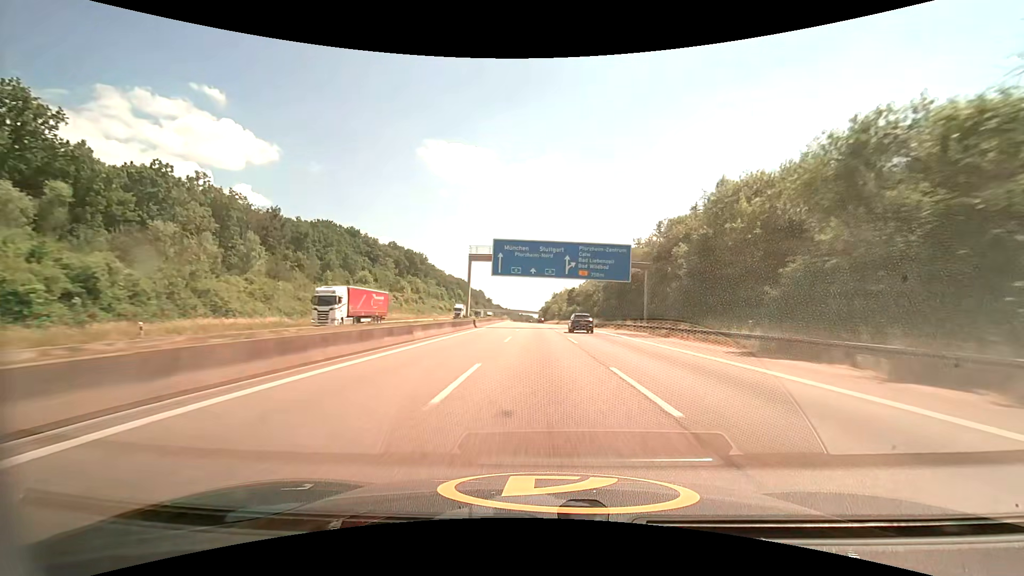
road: motorway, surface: asphalt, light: Day
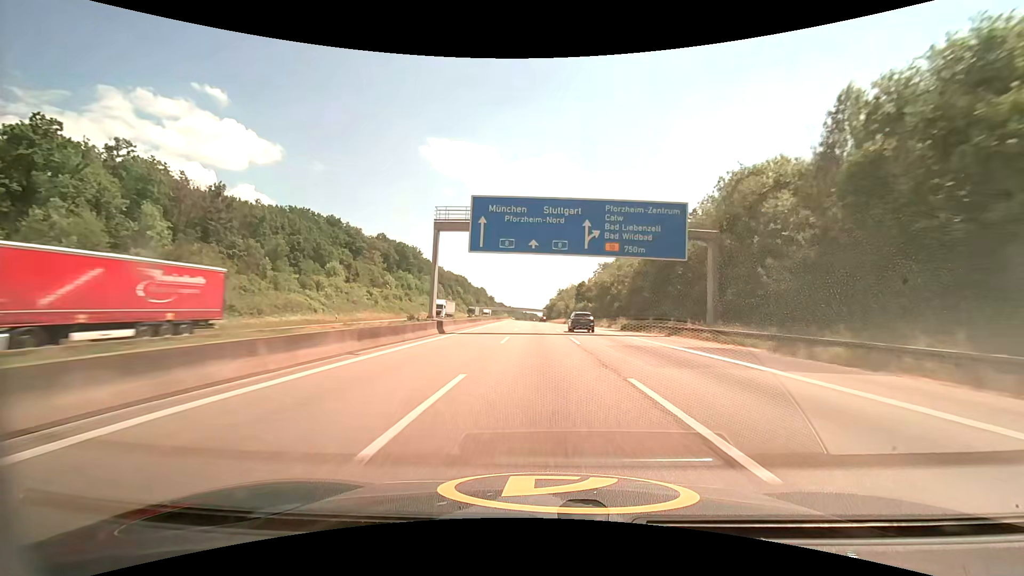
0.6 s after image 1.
(-0.1, +20.3) m; 0°
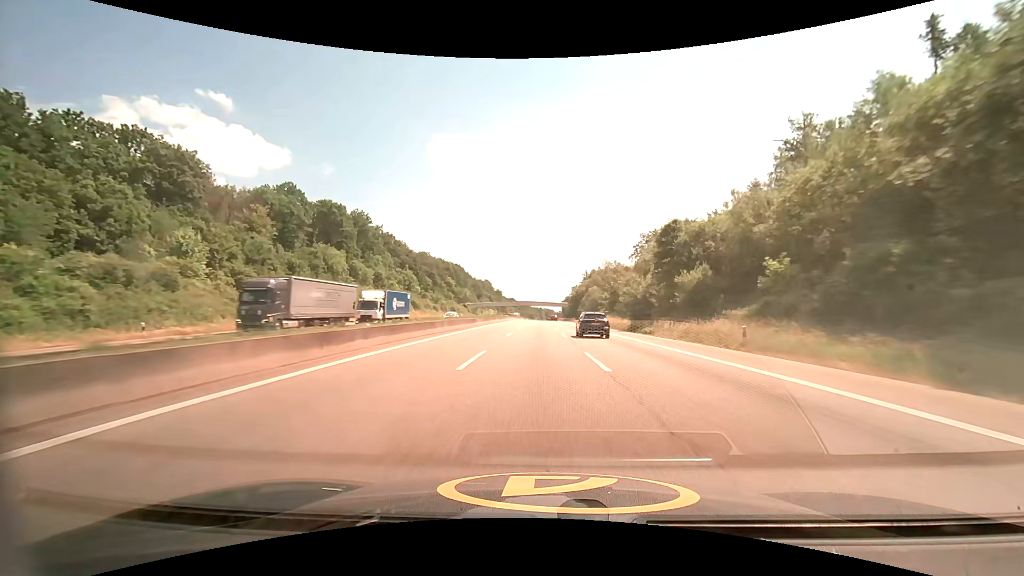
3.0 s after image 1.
(-1.3, +82.0) m; -2°
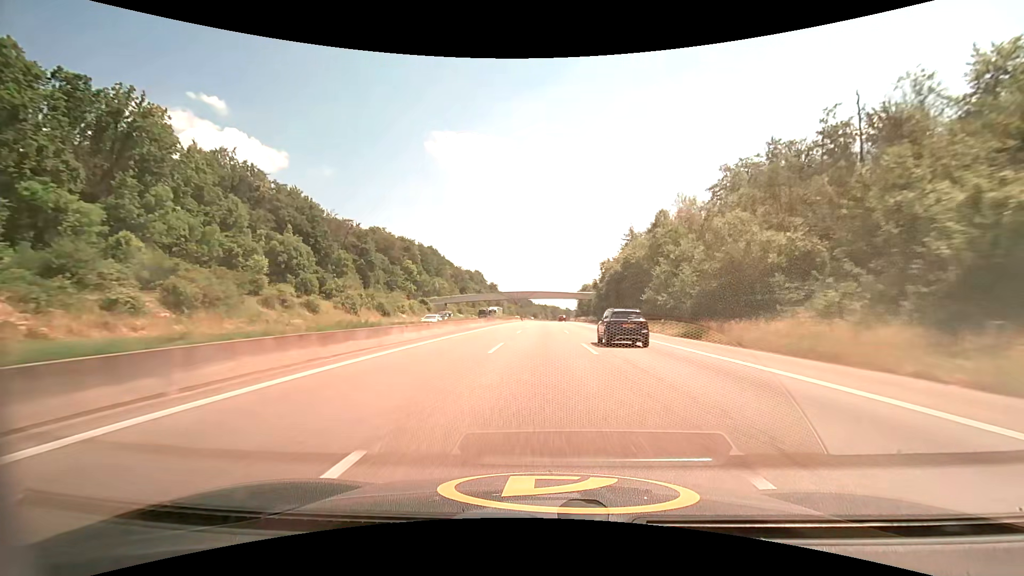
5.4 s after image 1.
(-0.6, +82.8) m; -1°
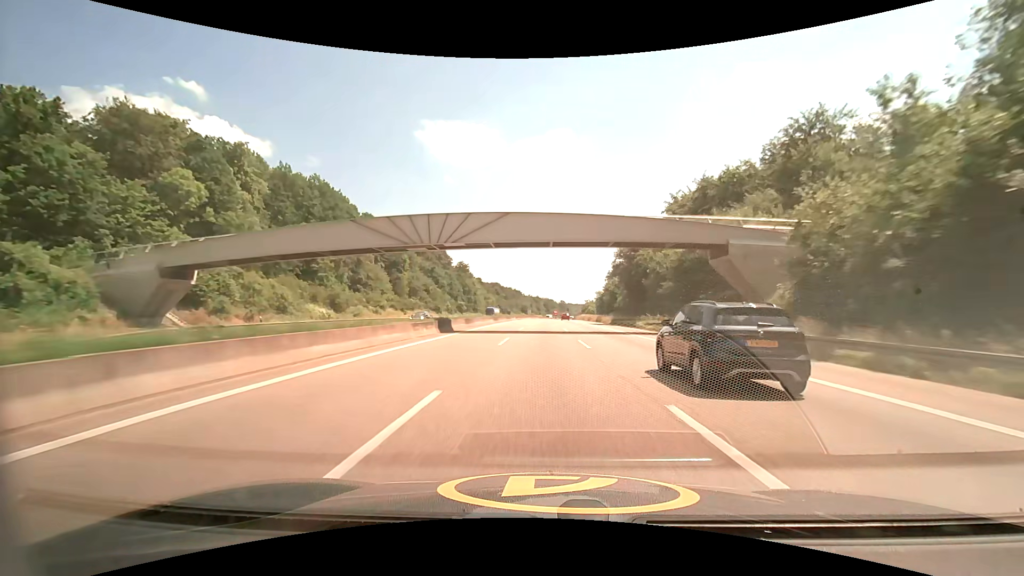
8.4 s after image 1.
(+0.5, +103.5) m; +1°
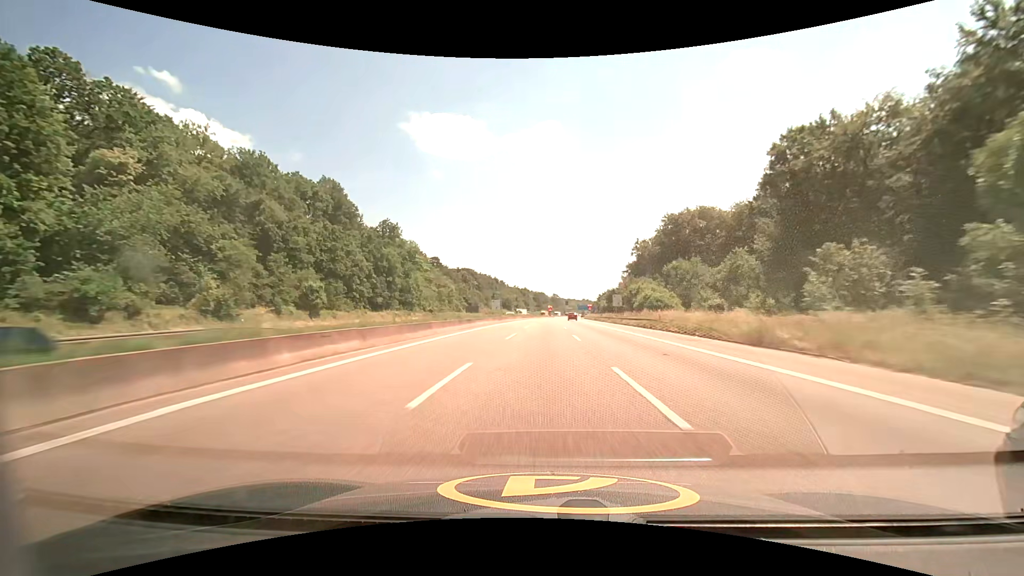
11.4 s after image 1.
(+1.0, +102.1) m; +1°
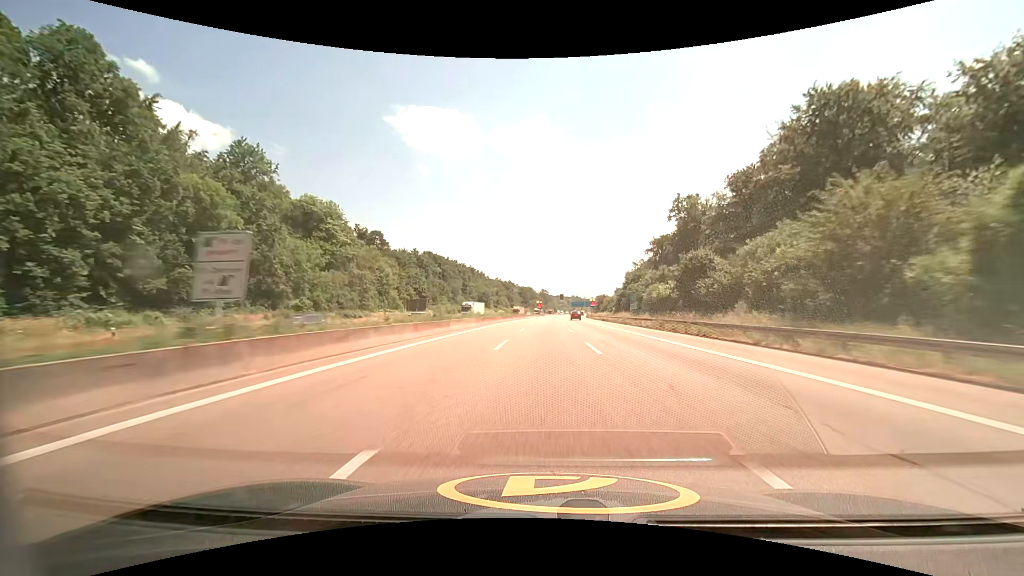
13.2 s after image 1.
(+0.6, +61.1) m; +1°
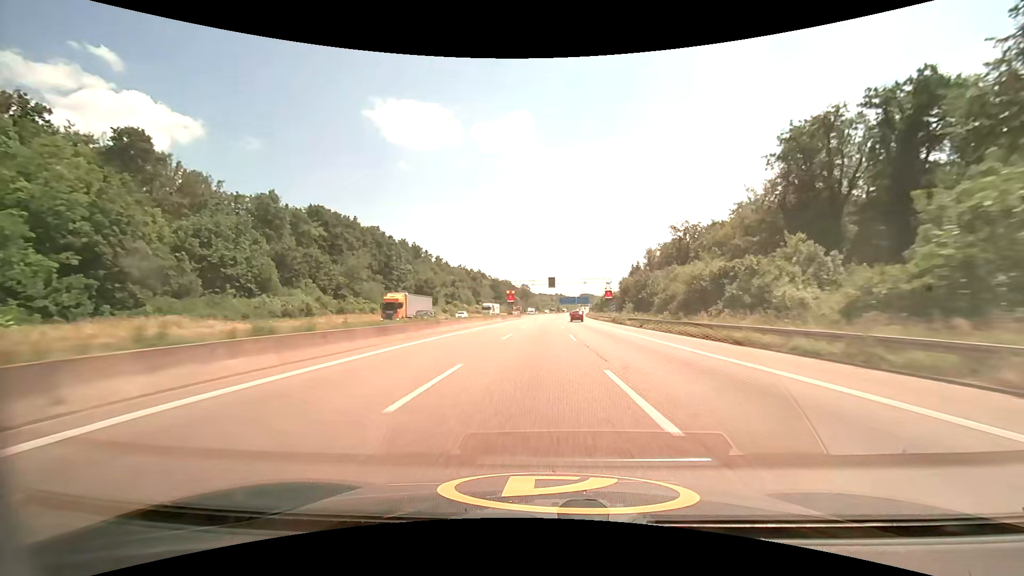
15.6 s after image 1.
(+1.9, +81.4) m; +2°
